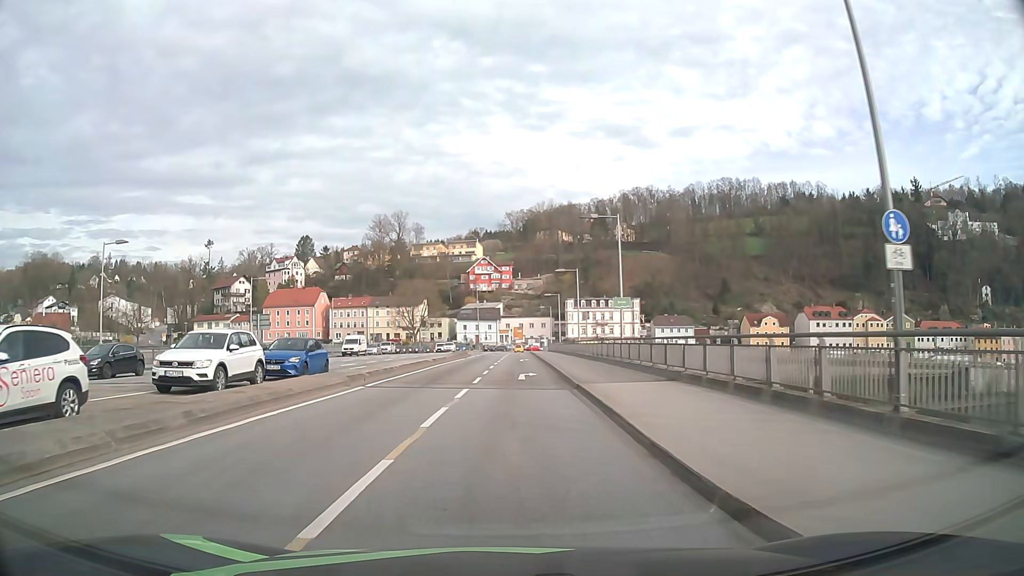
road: primary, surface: asphalt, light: Day
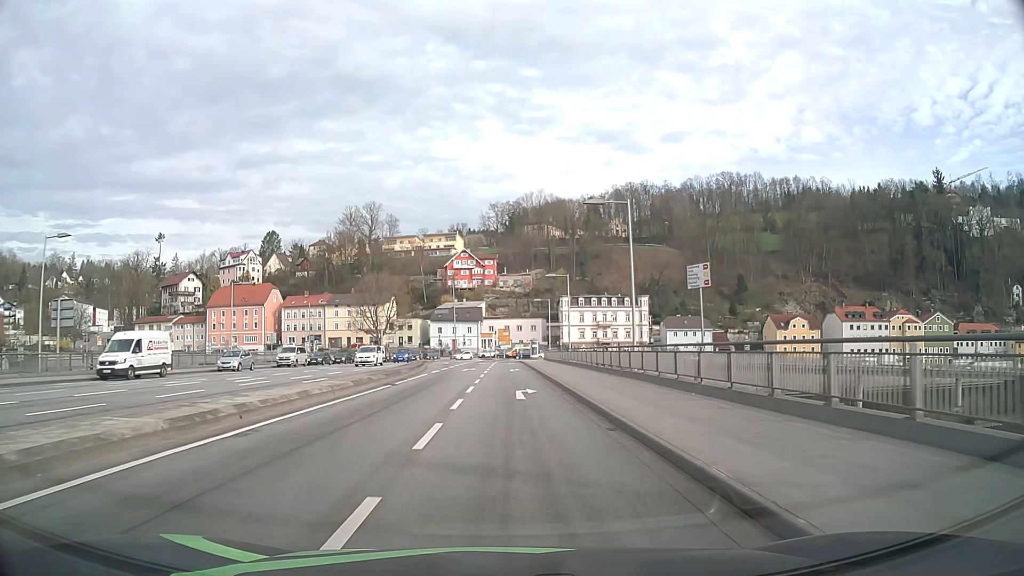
(+0.2, +31.4) m; +1°
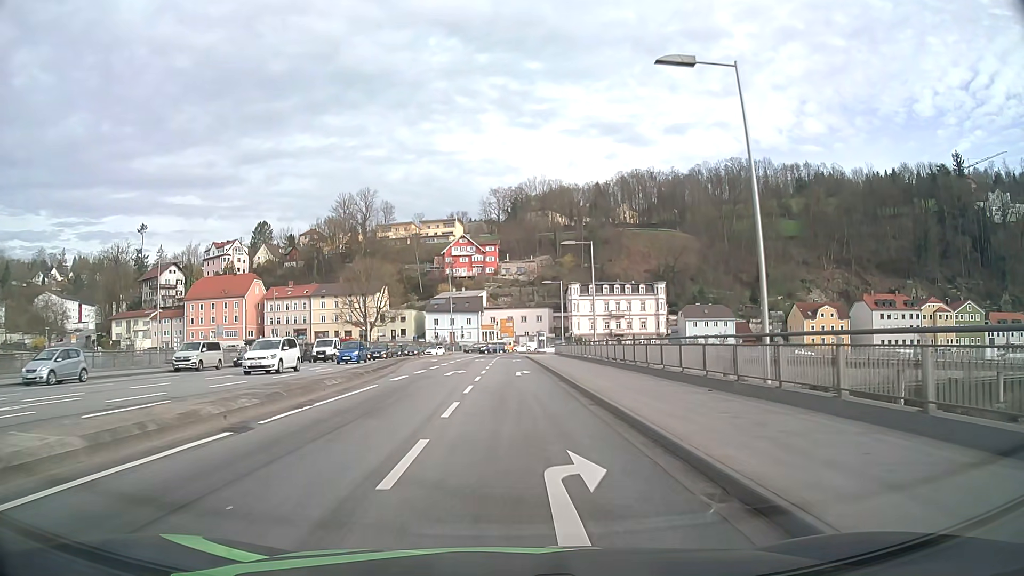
(0.0, +14.9) m; 0°
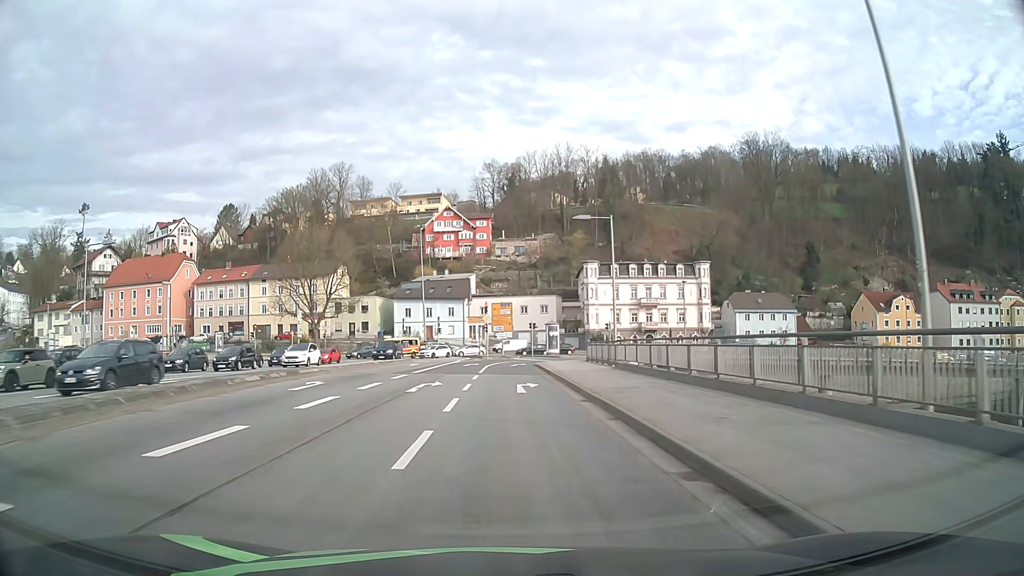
(+0.1, +35.1) m; 0°
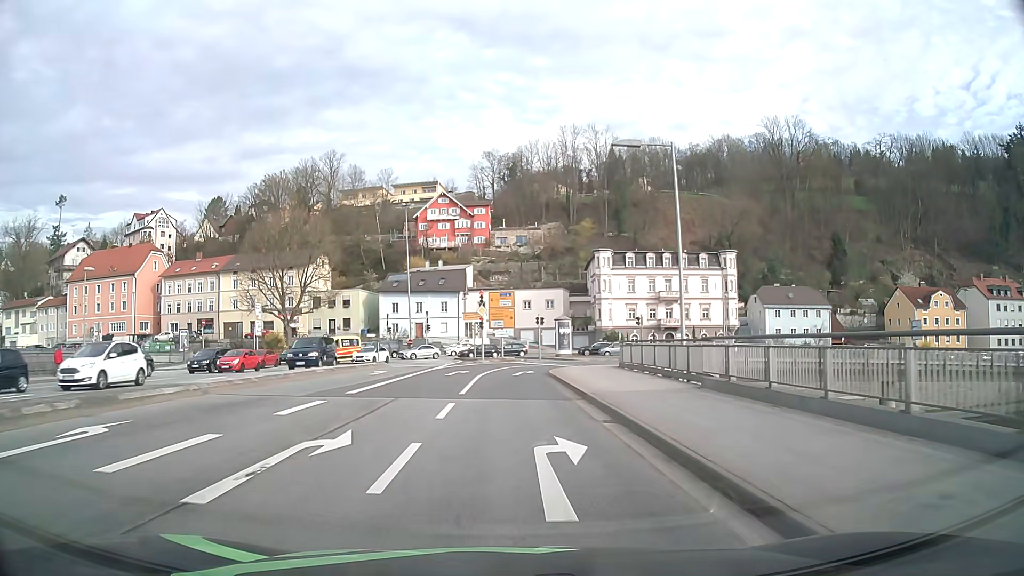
(0.0, +13.0) m; 0°
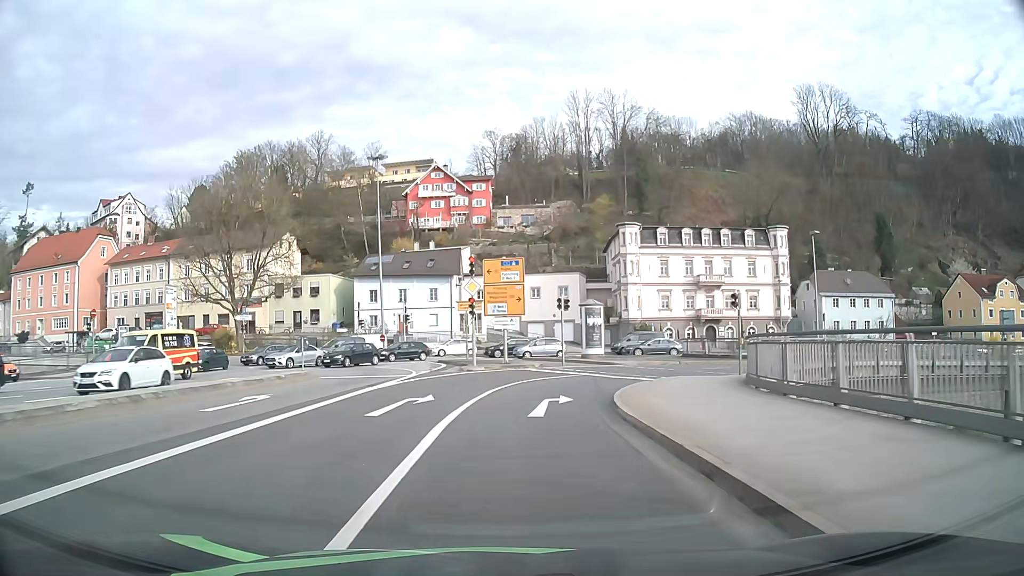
(-0.1, +17.9) m; 0°
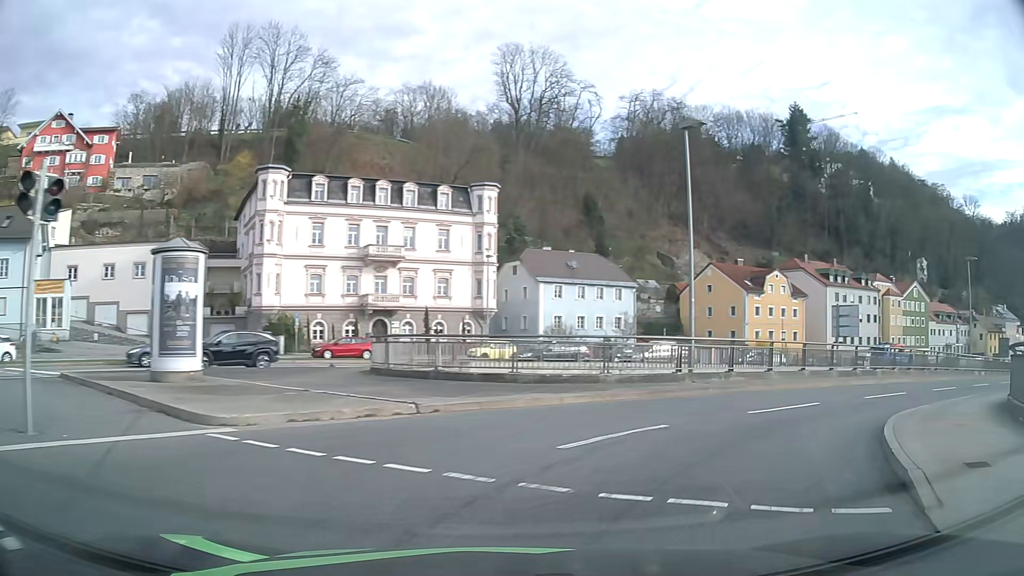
(+3.4, +24.3) m; +30°
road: primary_link
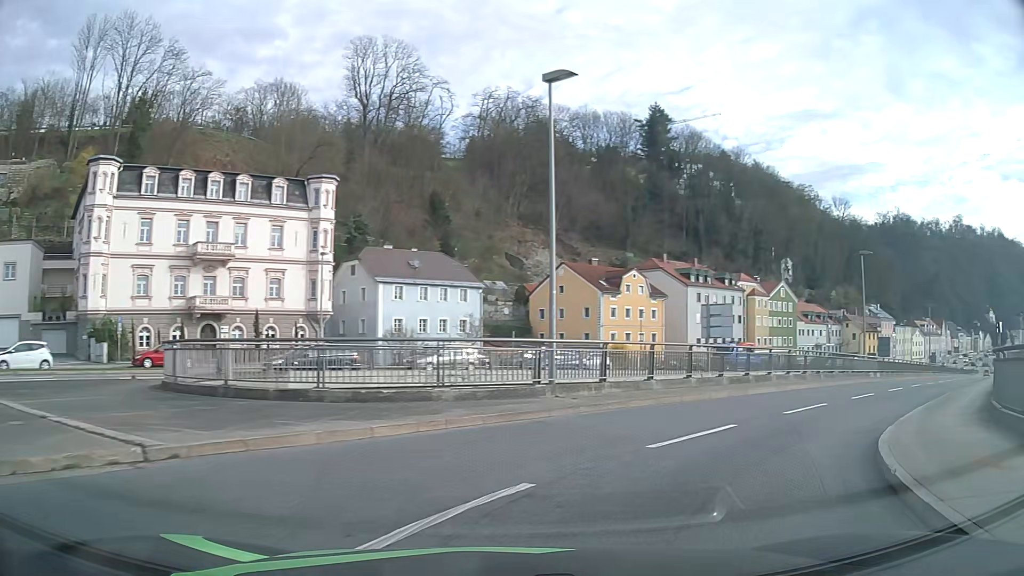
(+0.5, +4.3) m; +13°
(+3, +10) (+9, +17) (+16, +24) (+23, +31) (+30, +38) (+37, +45) (+45, +52) (+52, +59) (+59, +66) (+66, +74) m
